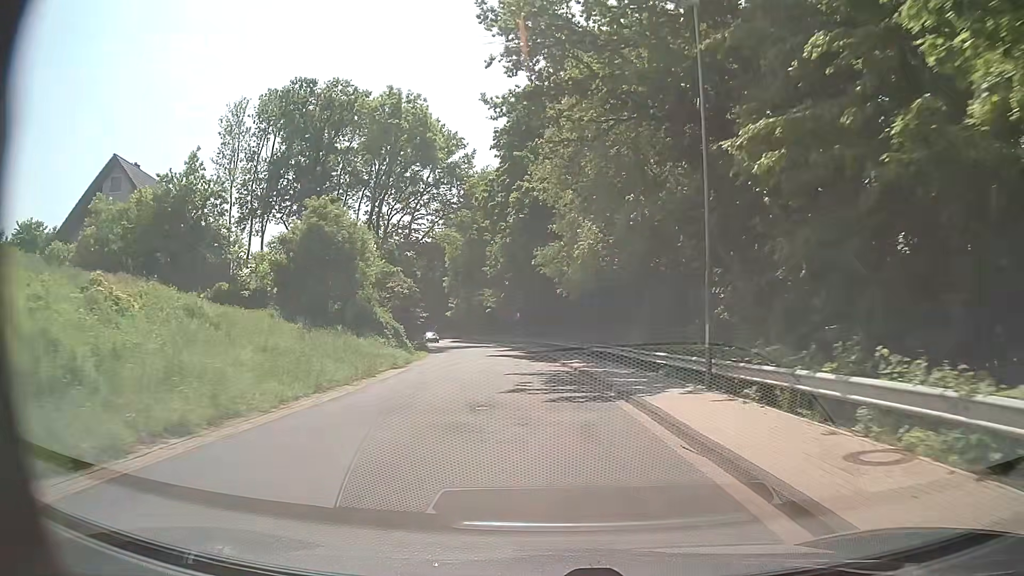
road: tertiary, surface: asphalt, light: Day
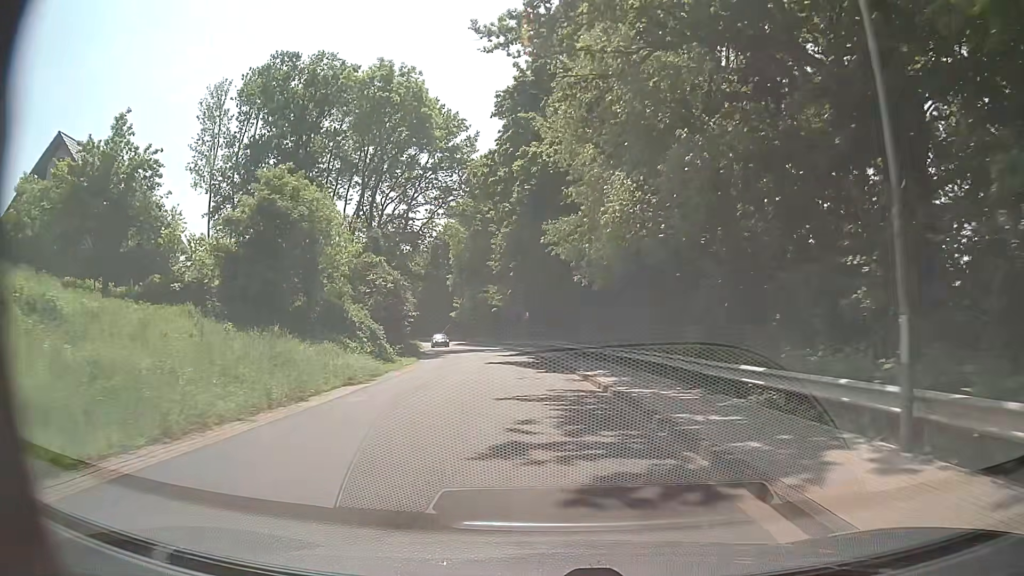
(-0.1, +7.6) m; -1°
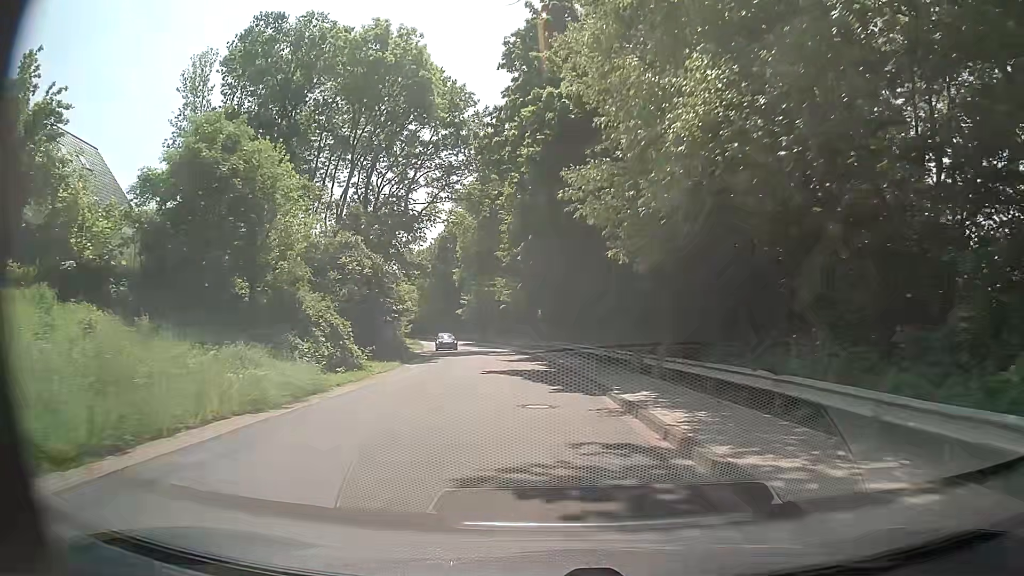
(-0.1, +7.6) m; -2°
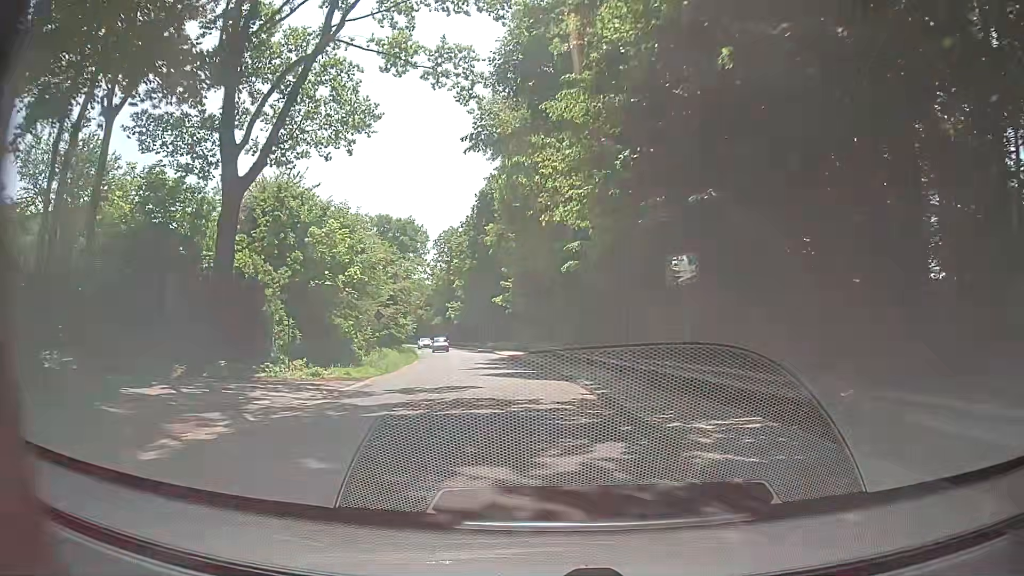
(-1.5, +38.2) m; -5°
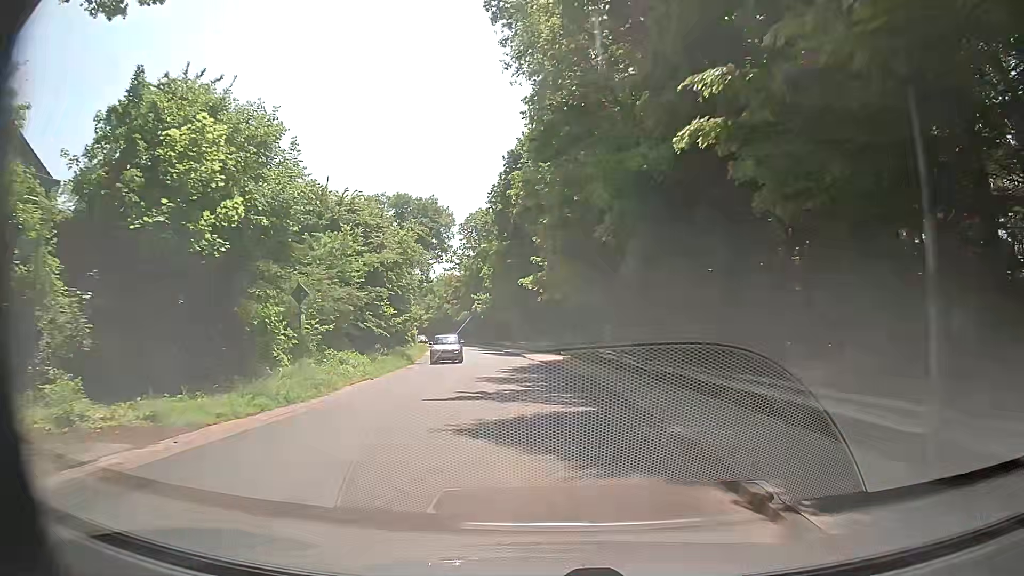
(-0.6, +15.2) m; -4°
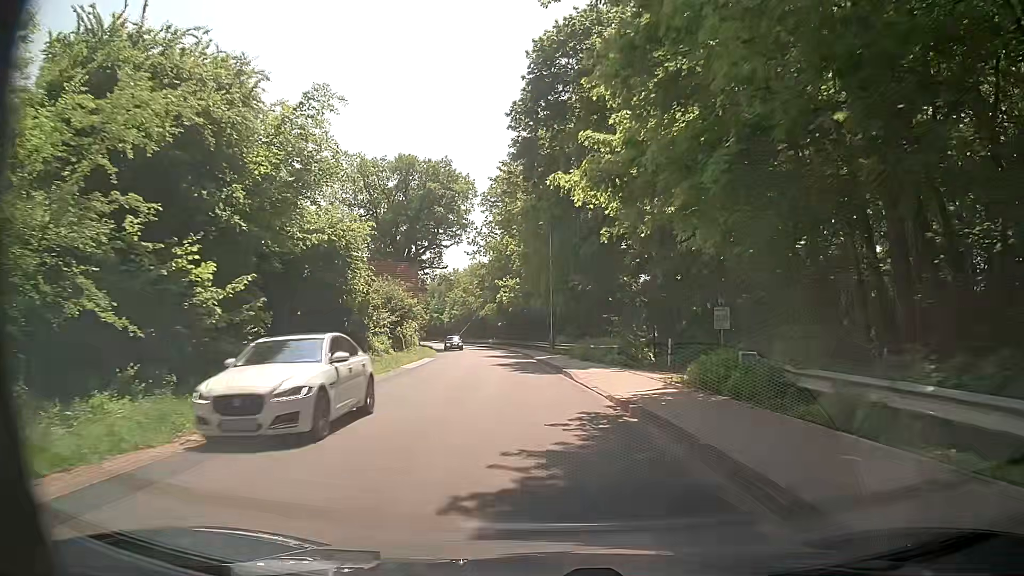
(-0.5, +22.9) m; -4°
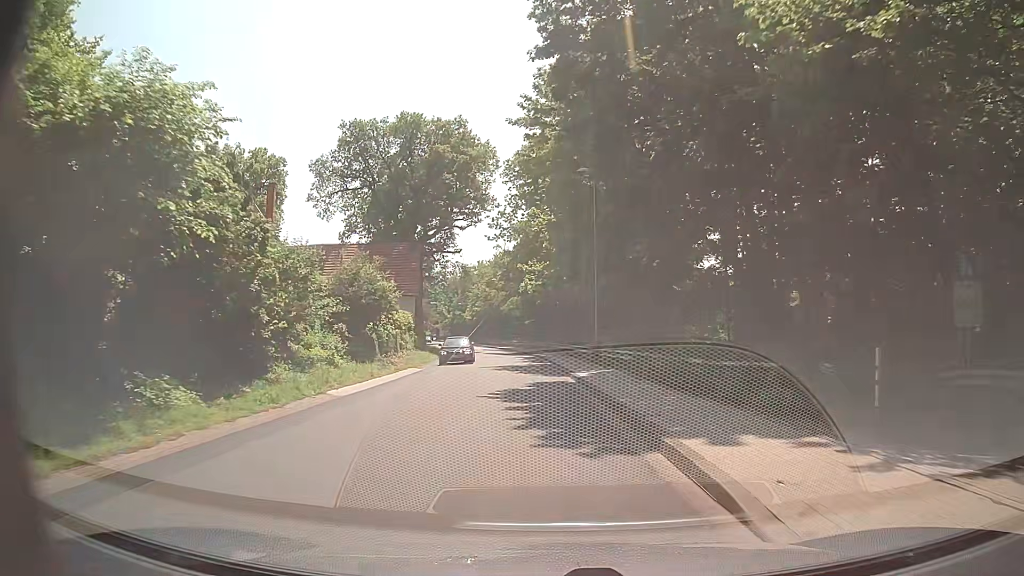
(-0.2, +15.3) m; -2°
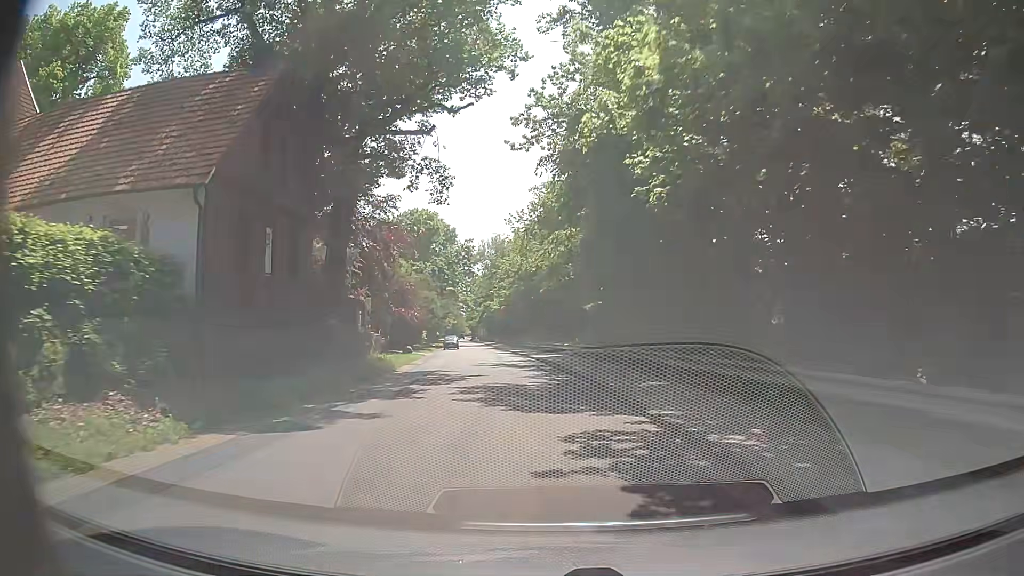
(-2.1, +38.1) m; -5°
(0, +10) (-1, +20) (-1, +30) (-2, +40) (-4, +50) (-5, +60) (-6, +70) (-8, +80) (-9, +89) (-10, +99) m
